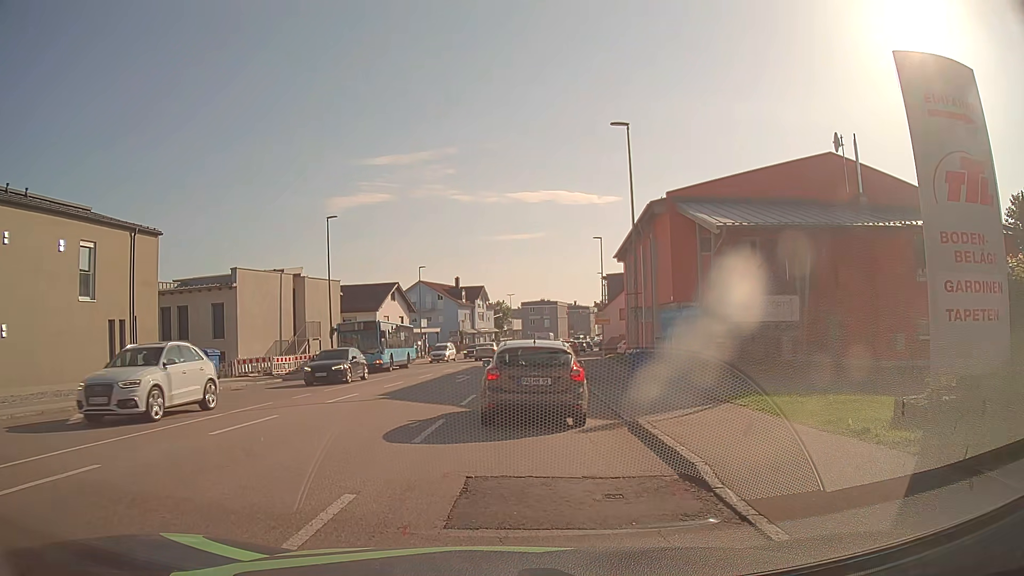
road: tertiary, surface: asphalt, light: Day
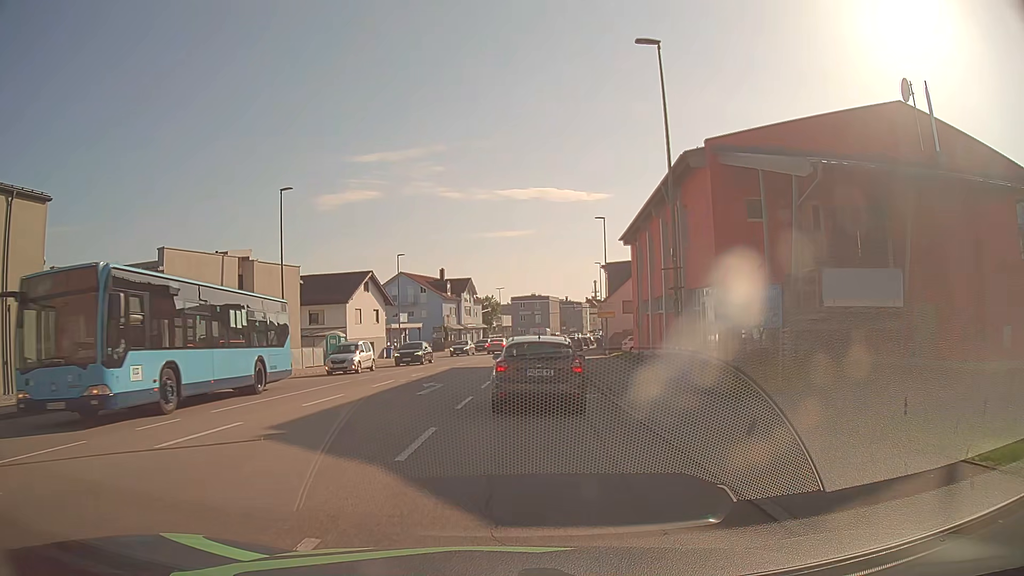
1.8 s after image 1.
(+0.2, +8.1) m; +2°
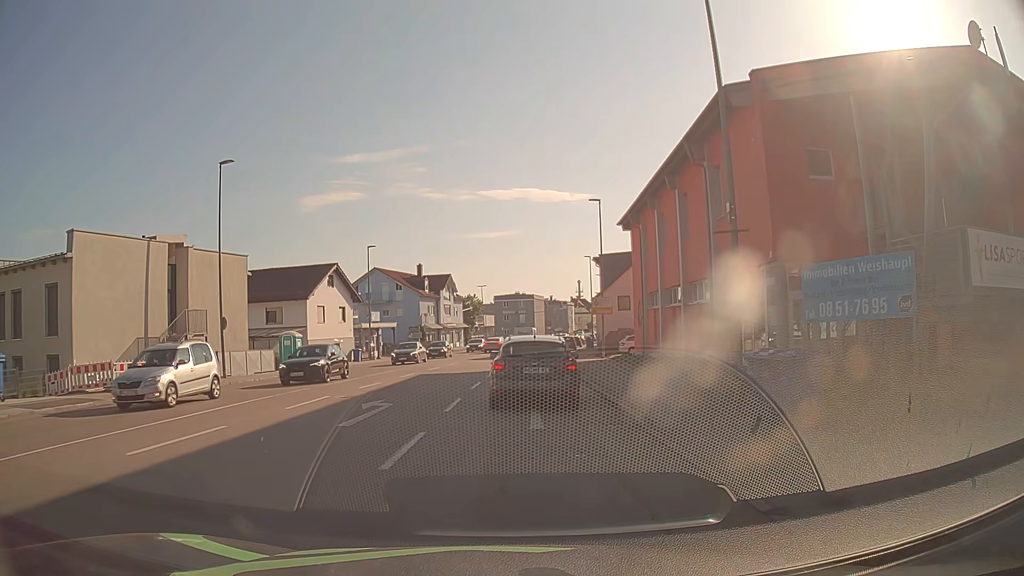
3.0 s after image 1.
(+0.1, +6.6) m; +2°
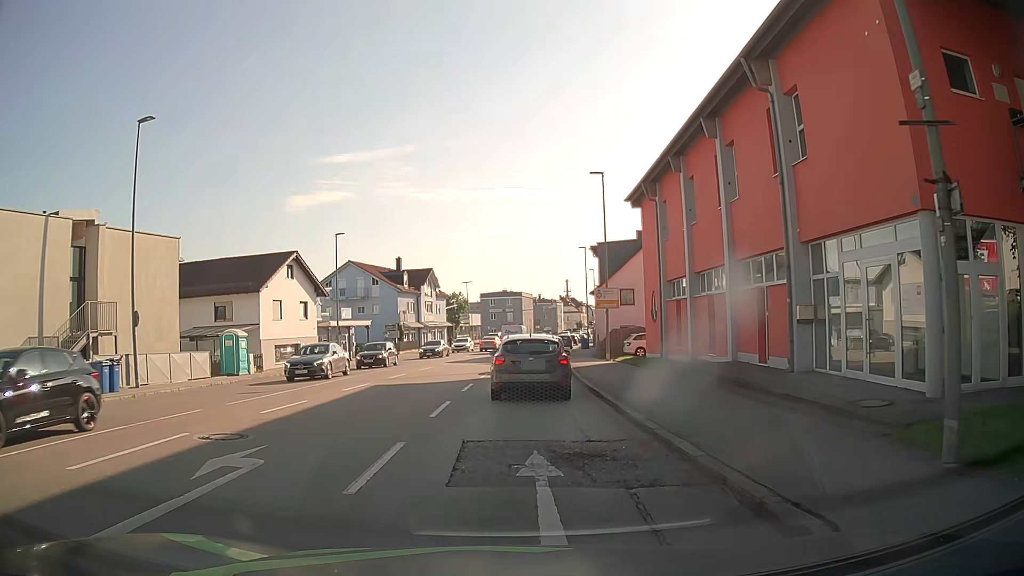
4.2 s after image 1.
(+0.1, +7.2) m; +2°
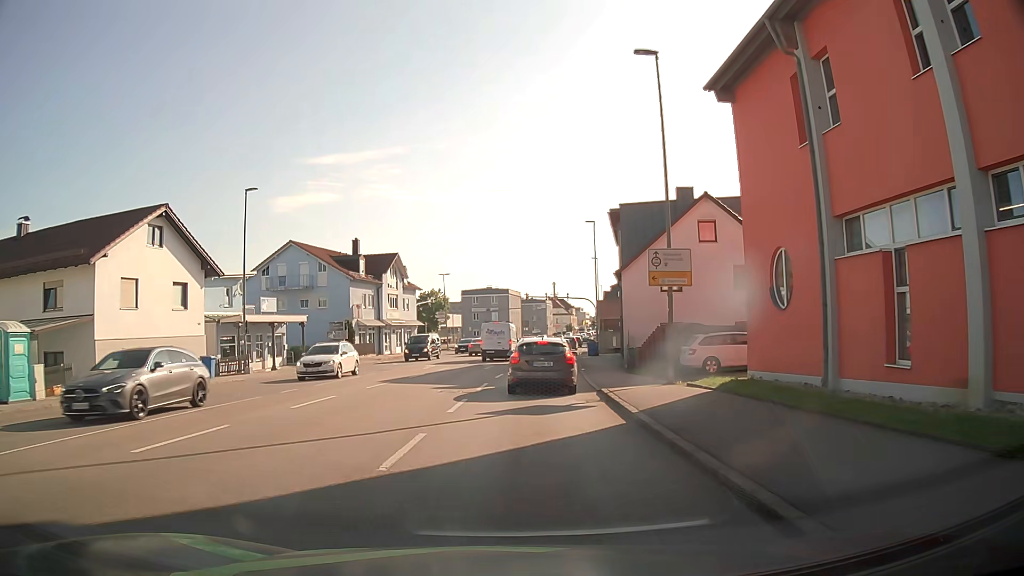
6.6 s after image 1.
(0.0, +17.1) m; +1°
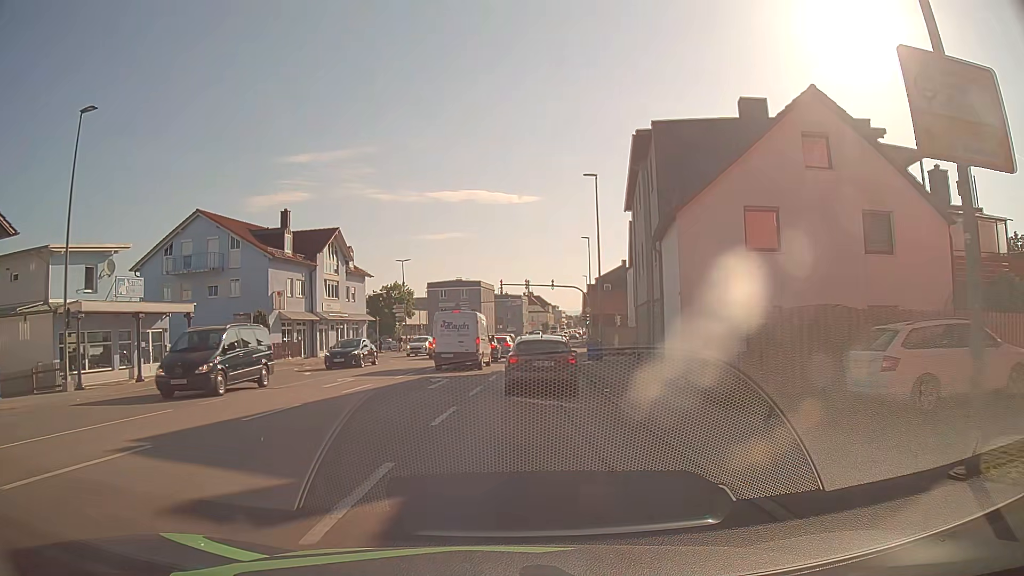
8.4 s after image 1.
(+0.2, +14.6) m; +2°
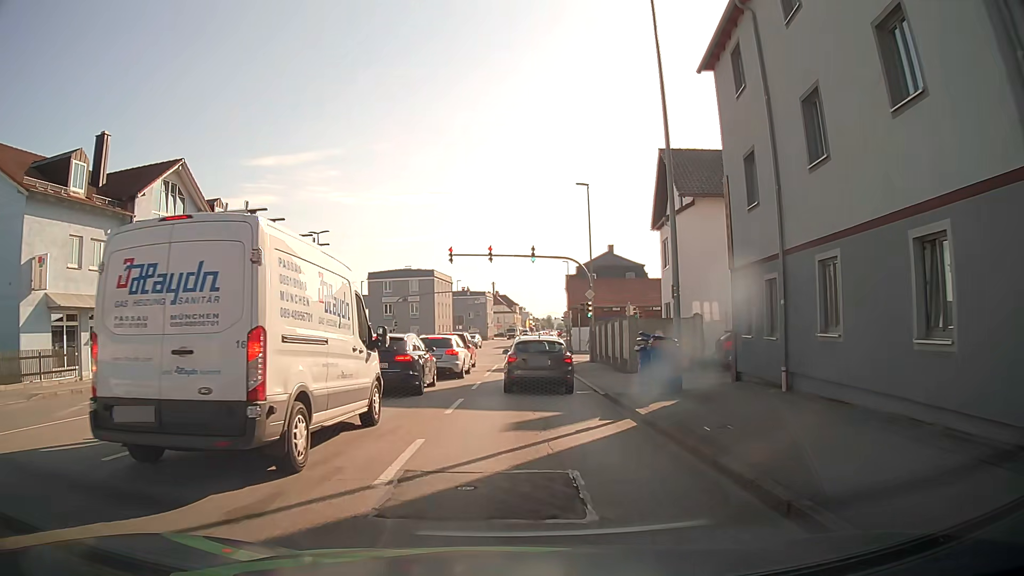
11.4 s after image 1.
(+0.5, +22.2) m; +2°
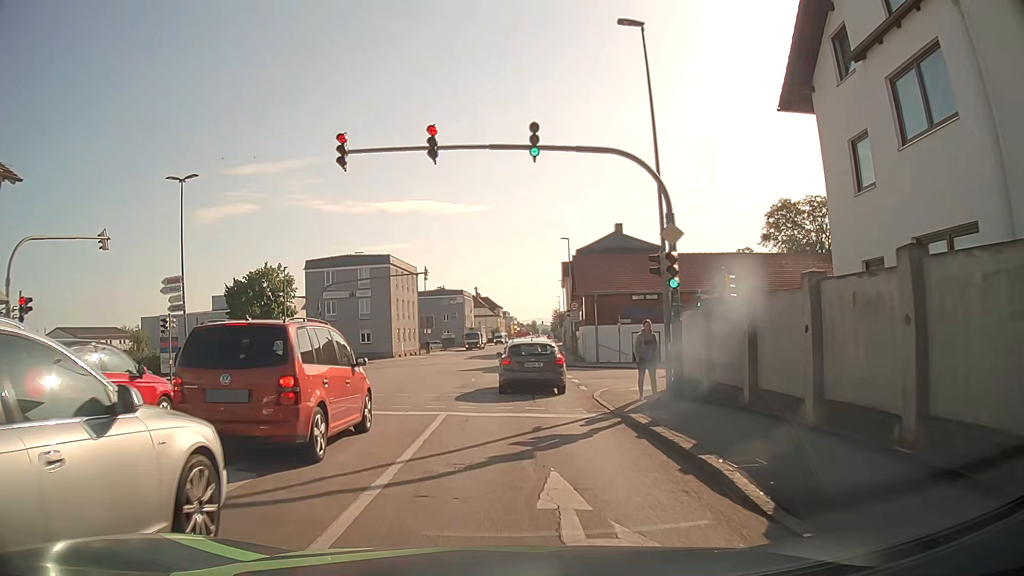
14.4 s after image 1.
(+0.6, +21.8) m; +3°
(0, +10) (0, +20) (0, +30) (0, +40) (0, +50) (+1, +60) (0, +70) (0, +80) (0, +90) (0, +100) m
